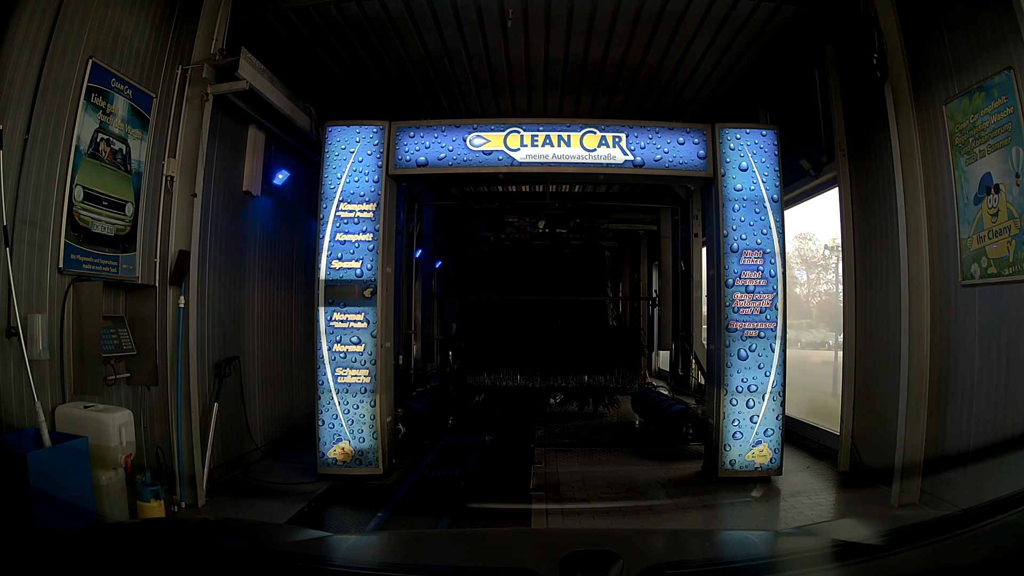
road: service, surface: asphalt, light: Day
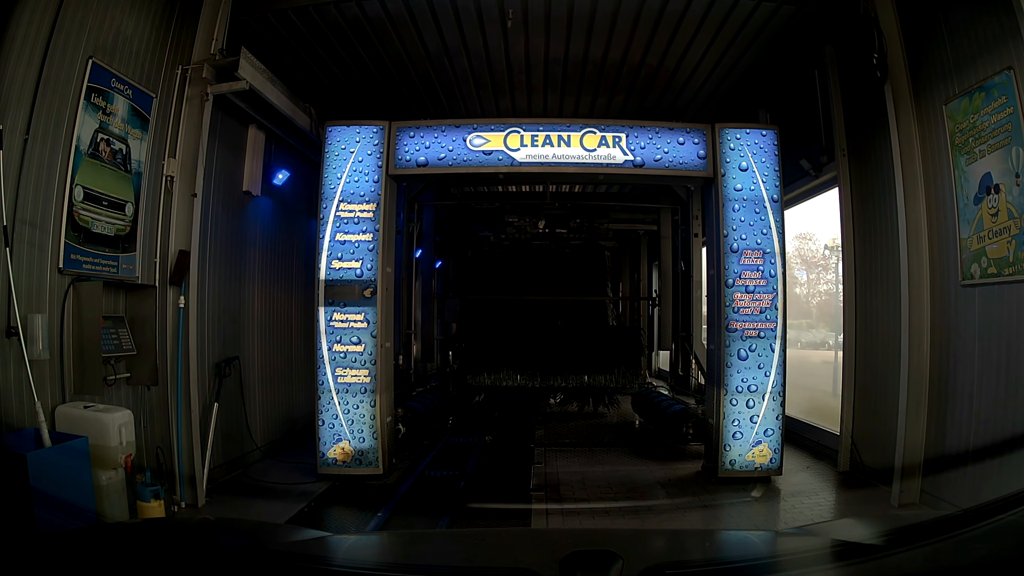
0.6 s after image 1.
(0.0, 0.0) m; 0°
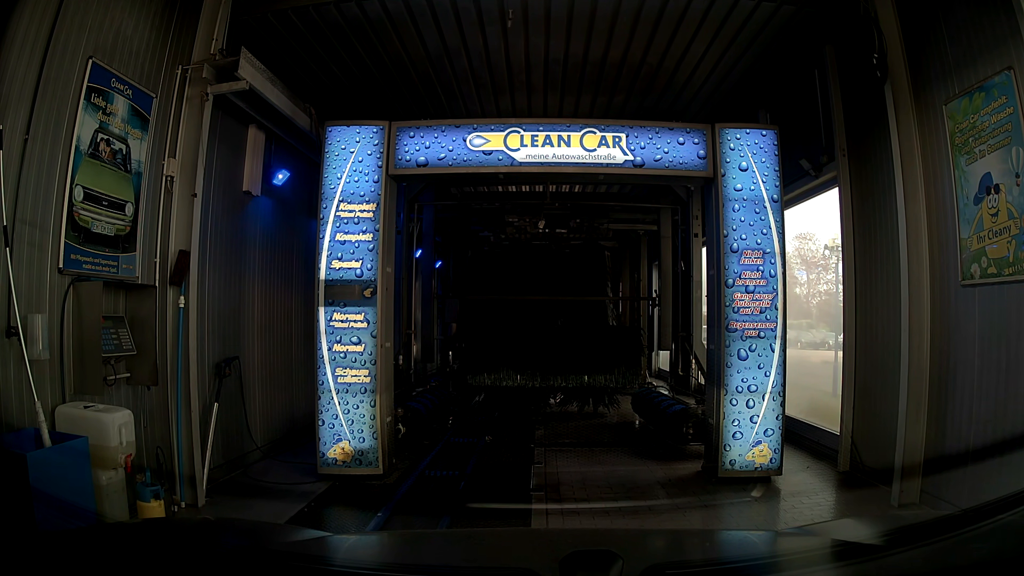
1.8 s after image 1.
(0.0, 0.0) m; 0°
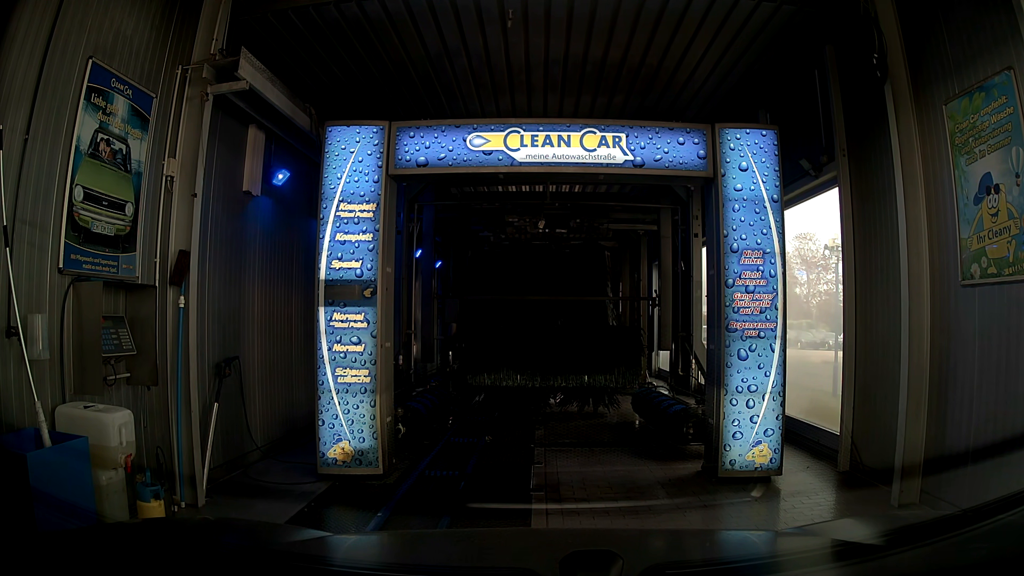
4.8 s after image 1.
(0.0, 0.0) m; 0°
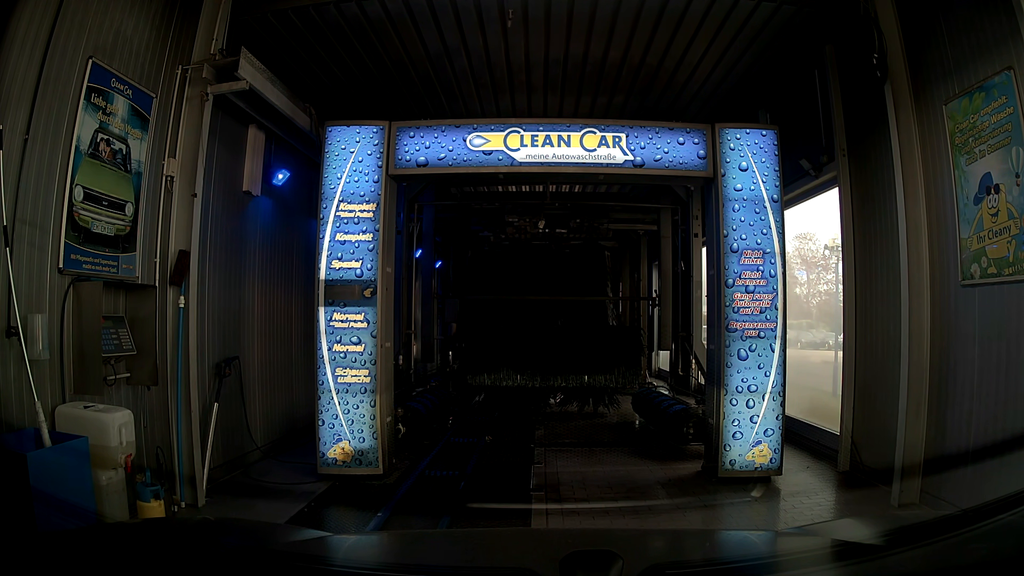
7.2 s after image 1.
(0.0, 0.0) m; 0°
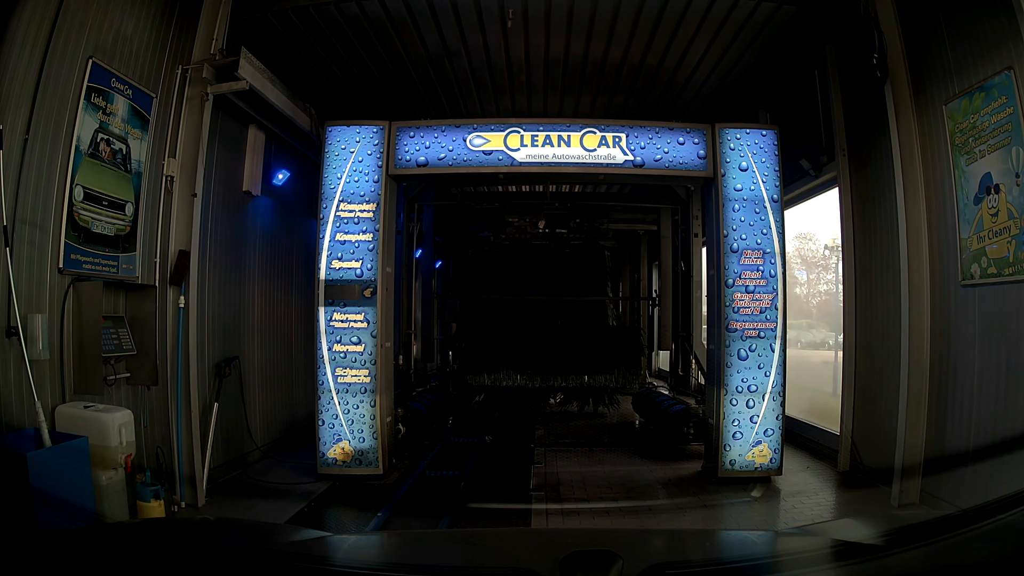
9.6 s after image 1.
(0.0, 0.0) m; 0°
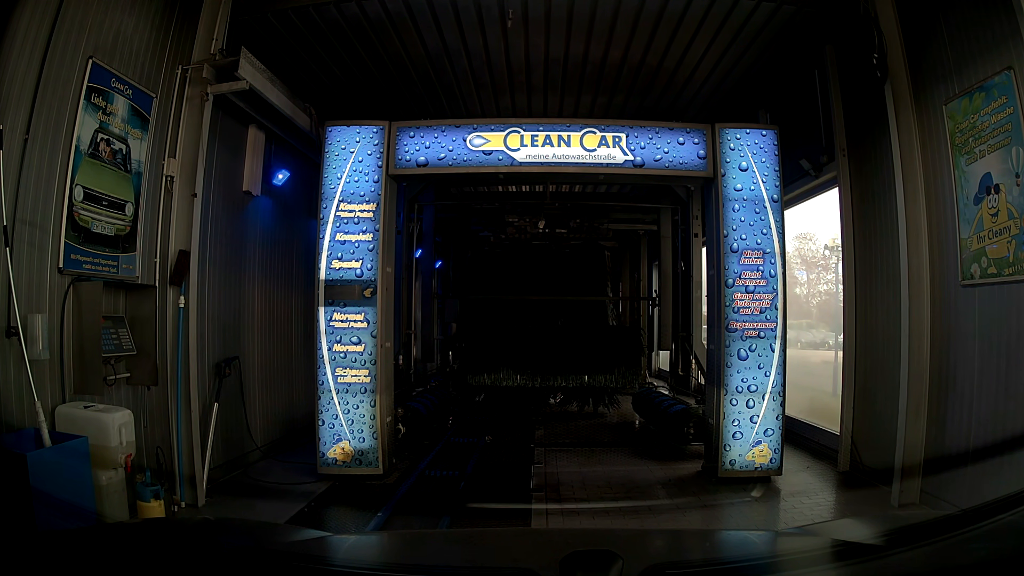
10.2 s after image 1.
(0.0, 0.0) m; 0°
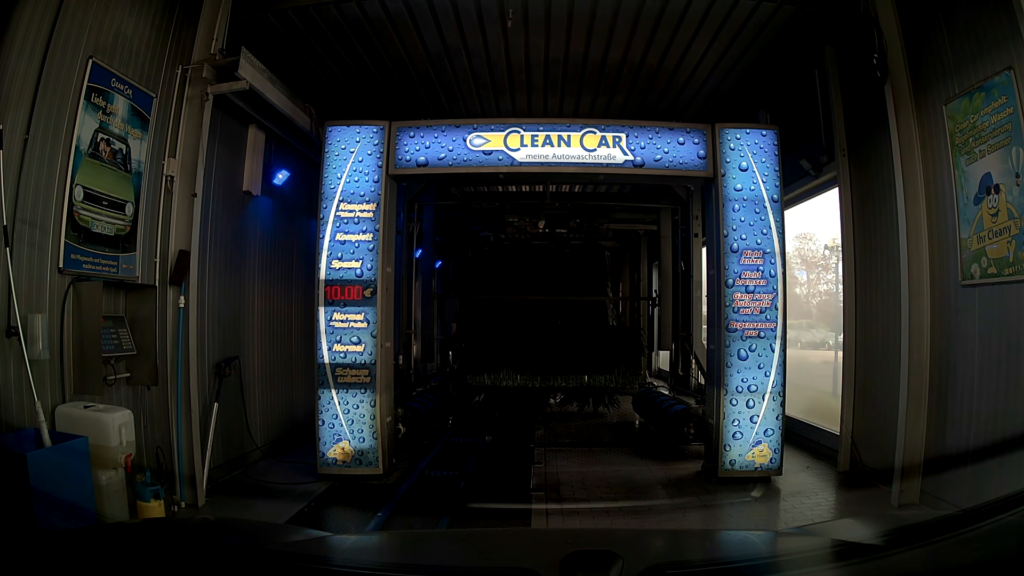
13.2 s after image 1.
(0.0, 0.0) m; 0°
